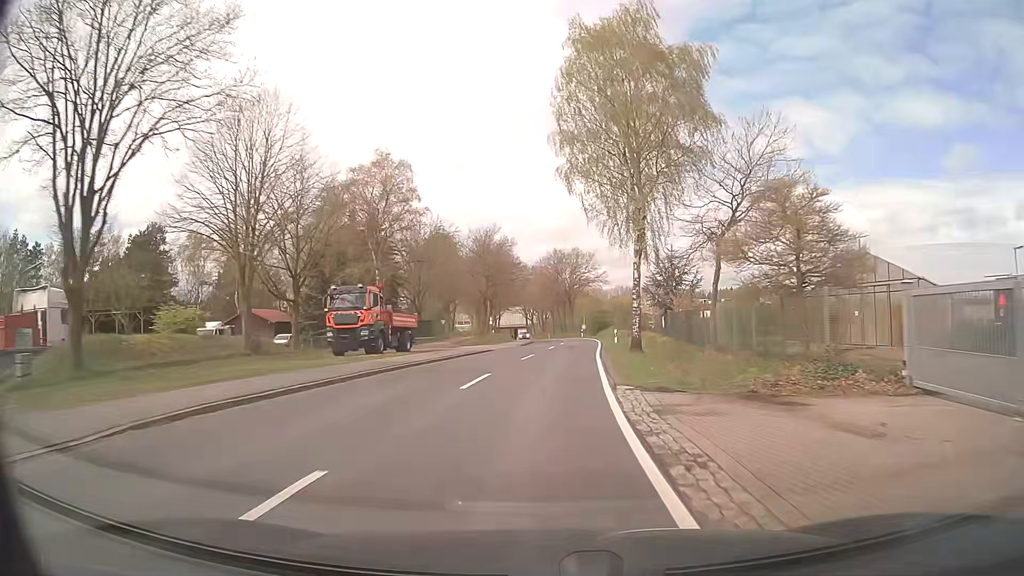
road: secondary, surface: asphalt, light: Day
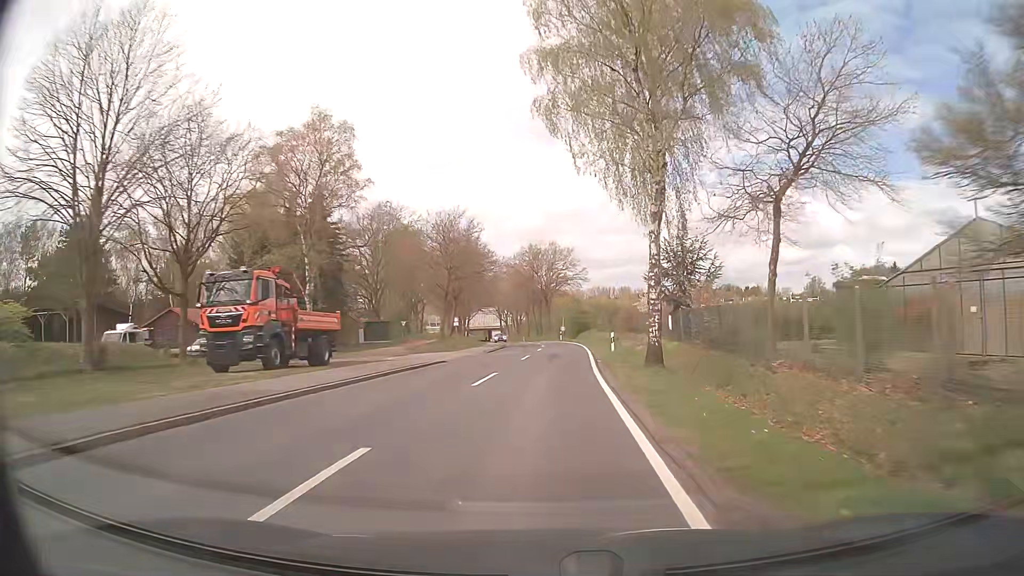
(+0.2, +10.8) m; +2°
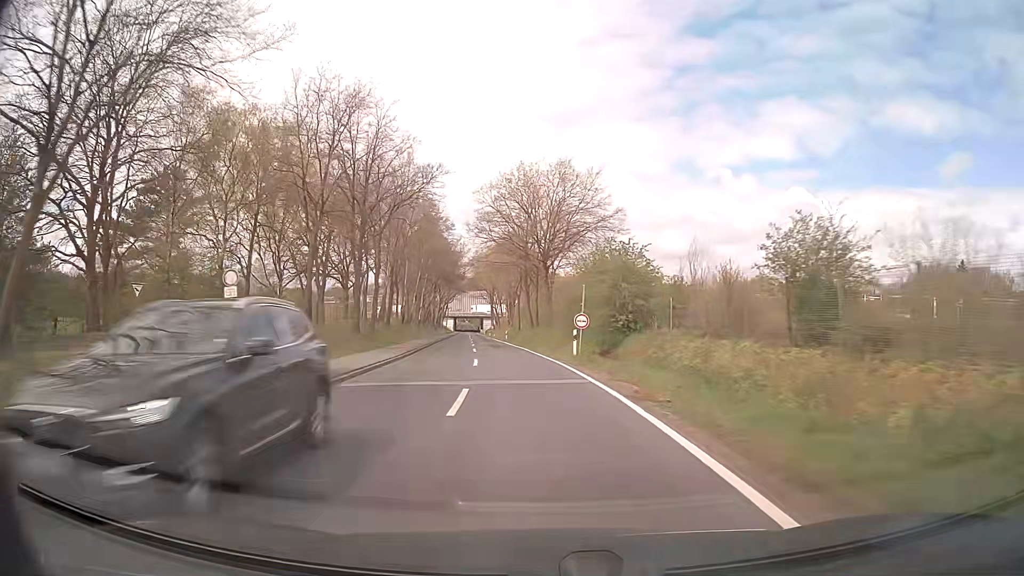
(+1.5, +54.1) m; 0°
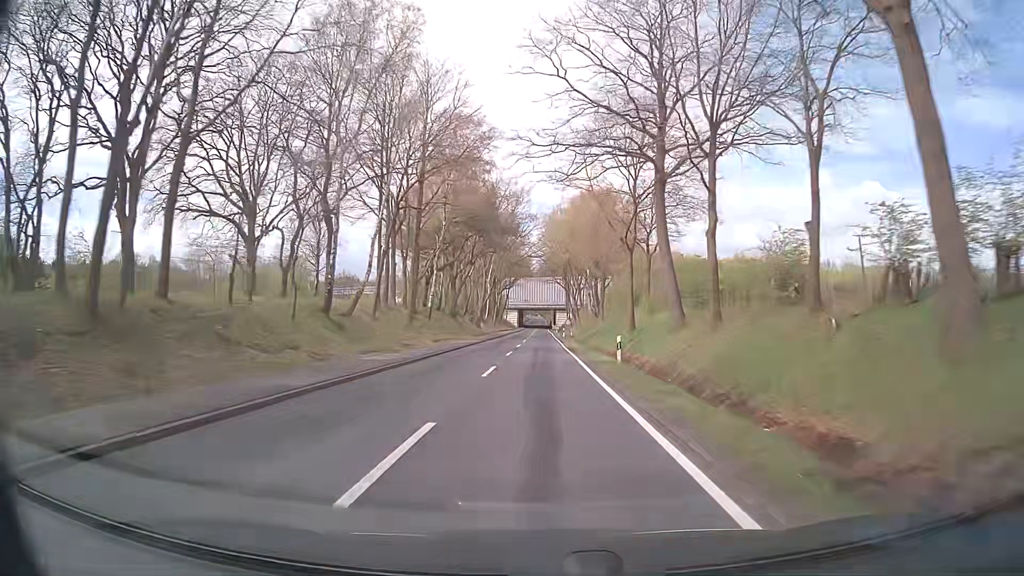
(-4.0, +53.9) m; -6°
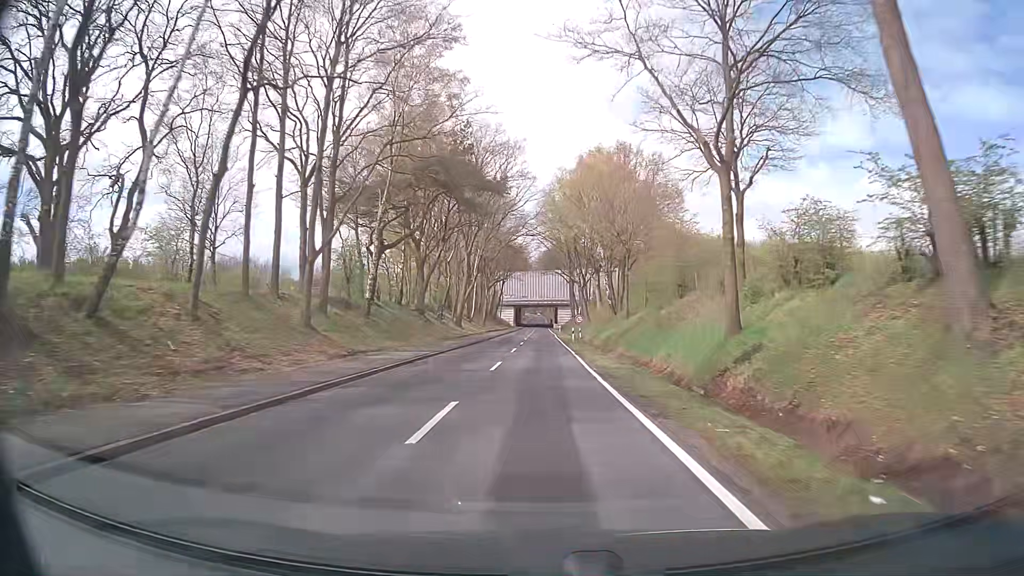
(-0.1, +21.7) m; 0°
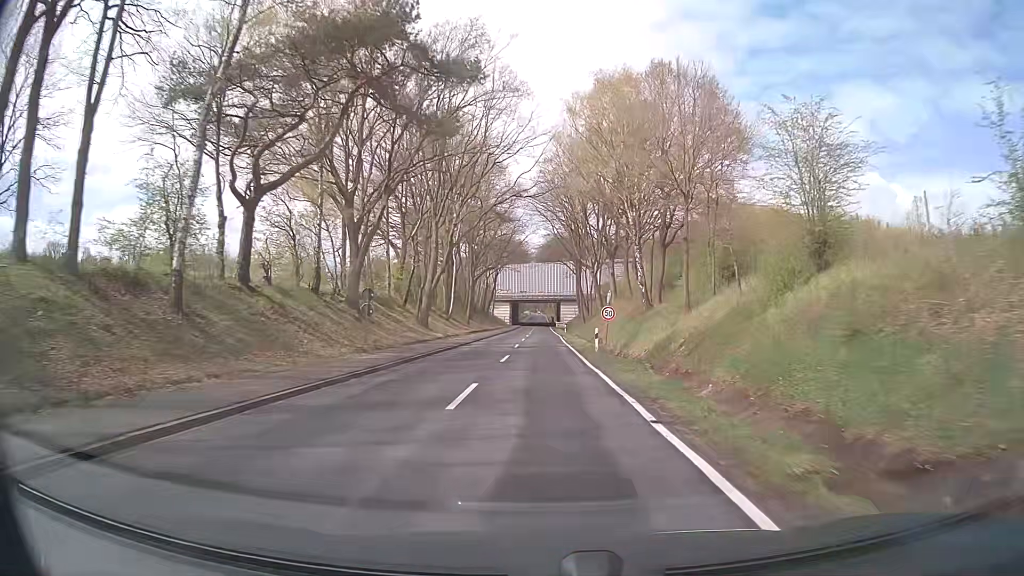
(-0.1, +21.7) m; 0°
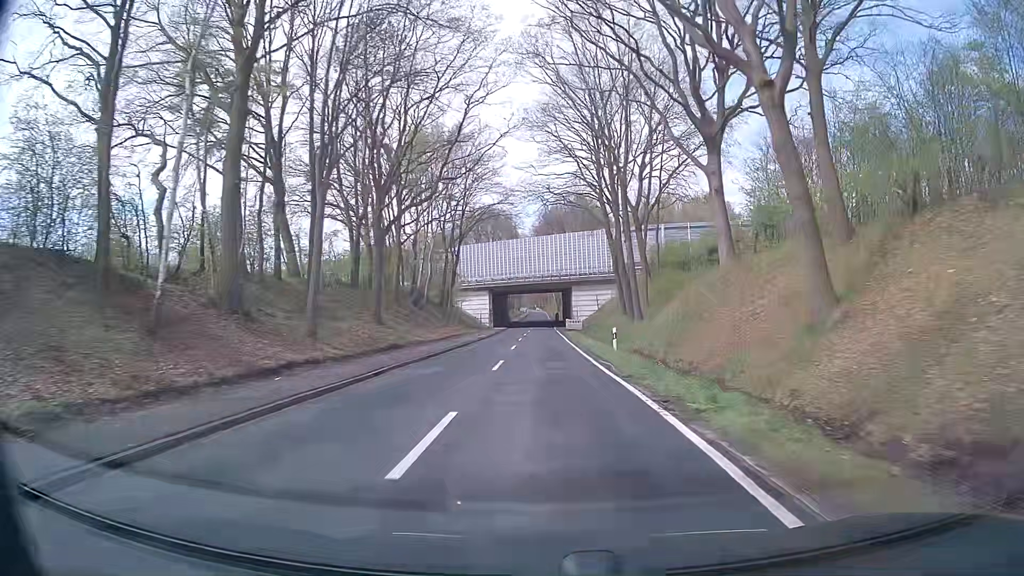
(+0.3, +53.3) m; +2°
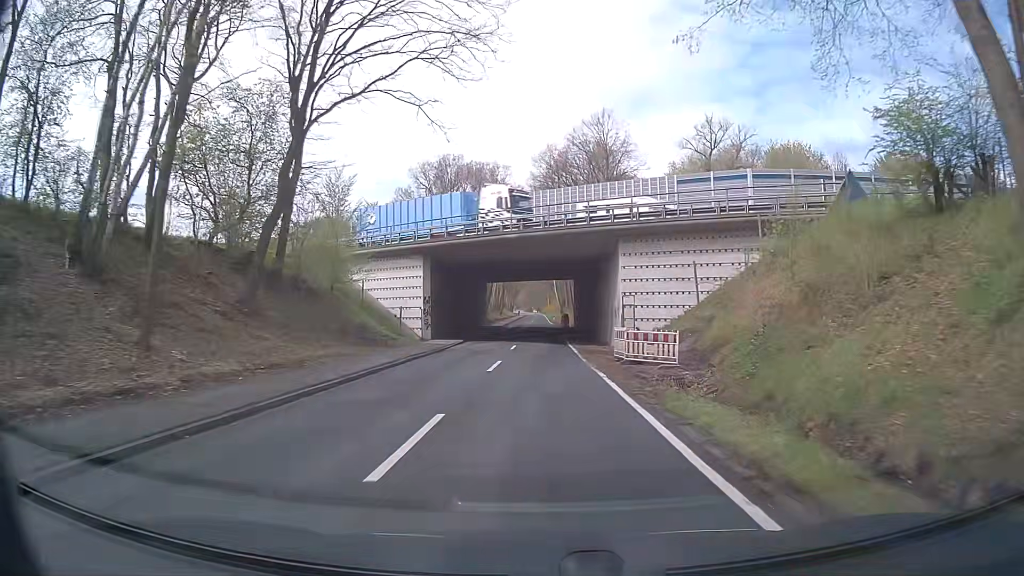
(-1.5, +48.4) m; -1°
